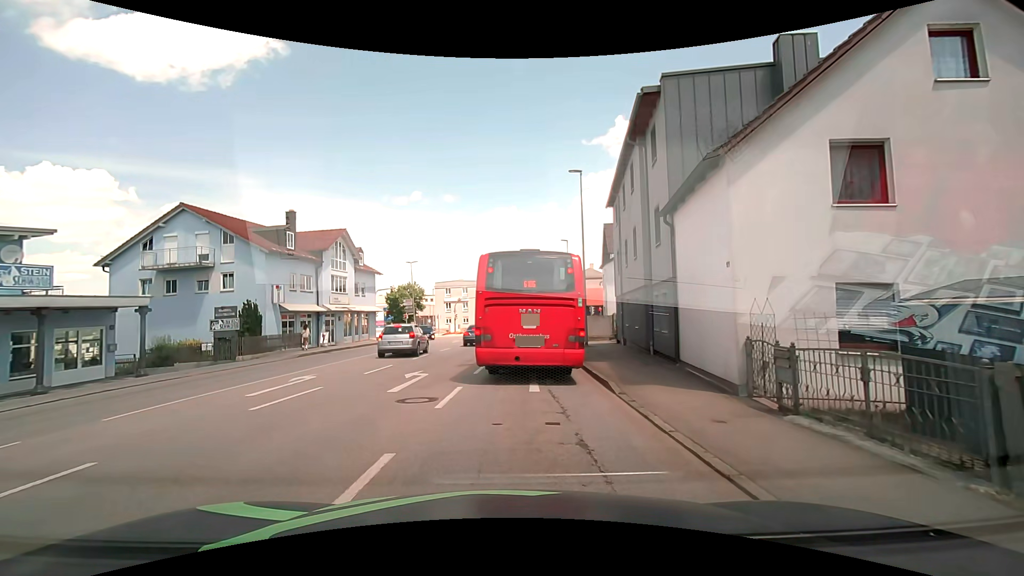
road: tertiary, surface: asphalt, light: Day
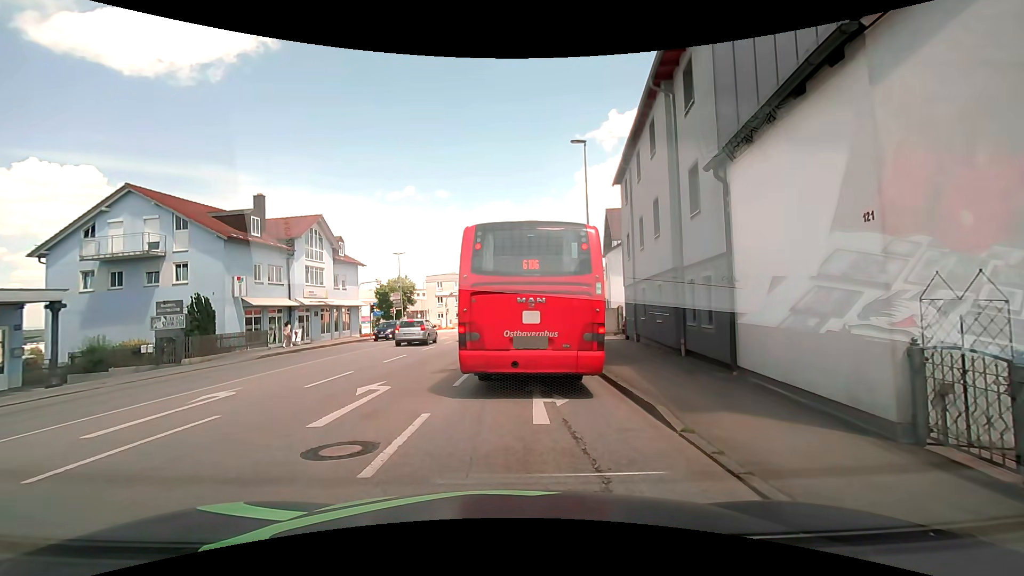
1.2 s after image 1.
(0.0, +3.7) m; +1°
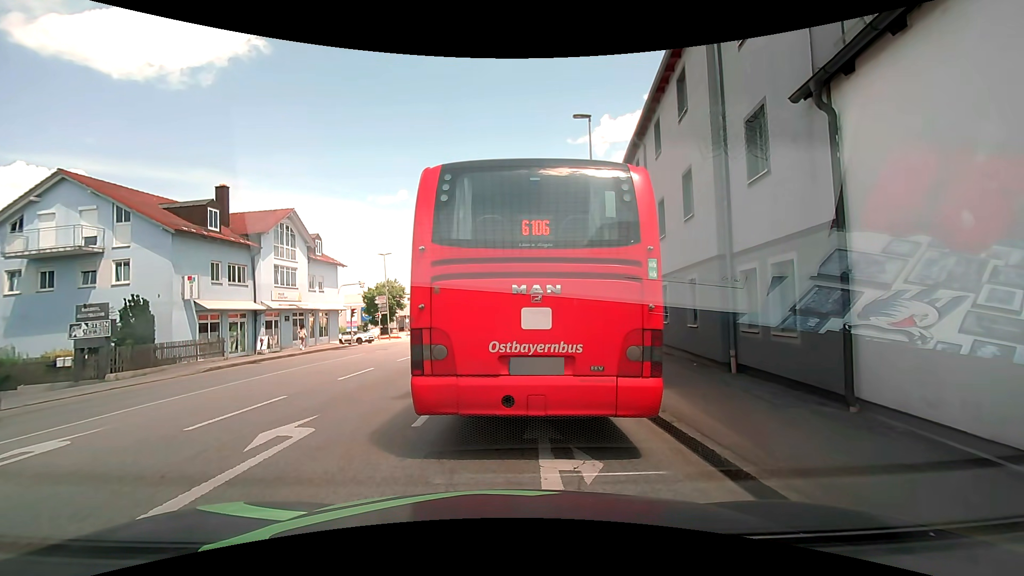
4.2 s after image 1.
(0.0, +3.5) m; +1°
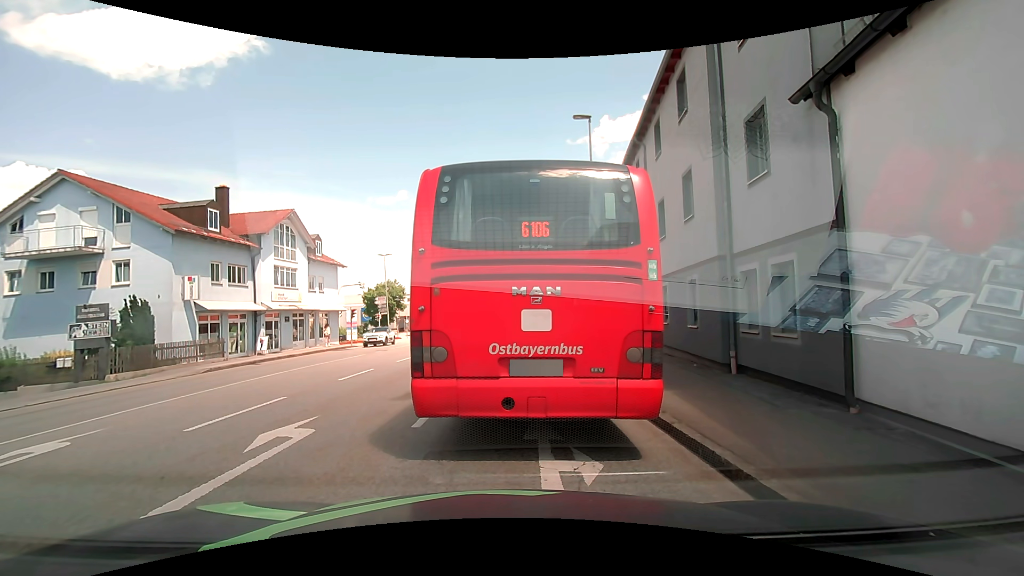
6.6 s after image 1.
(0.0, +0.1) m; 0°
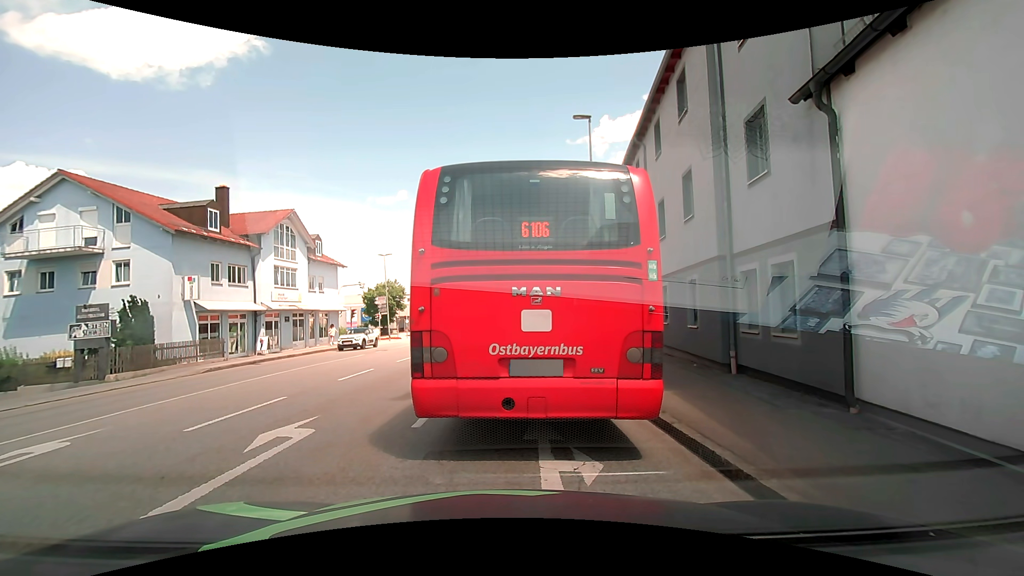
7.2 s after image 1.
(0.0, 0.0) m; 0°
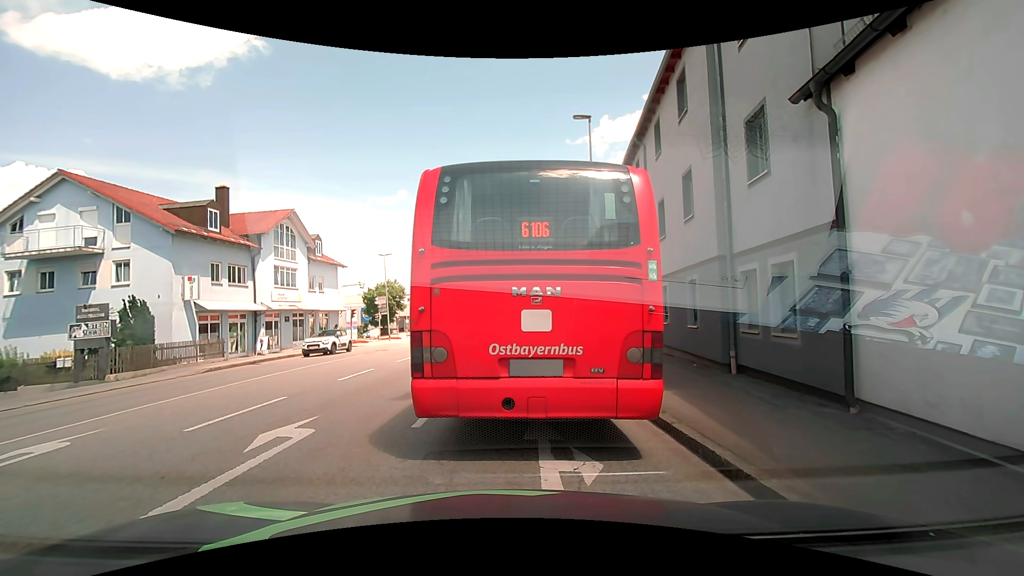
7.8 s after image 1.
(0.0, 0.0) m; 0°
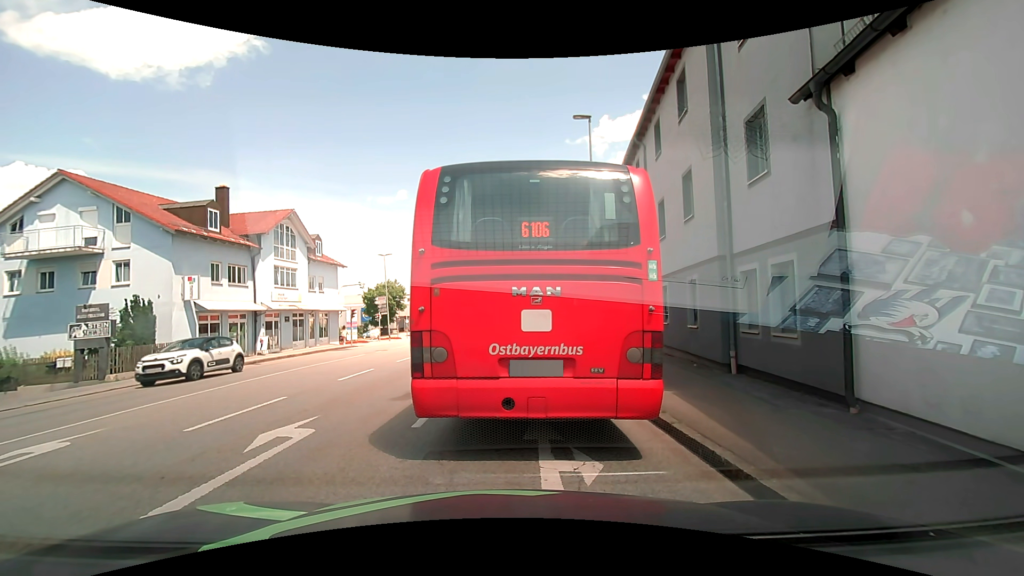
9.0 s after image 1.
(0.0, 0.0) m; 0°
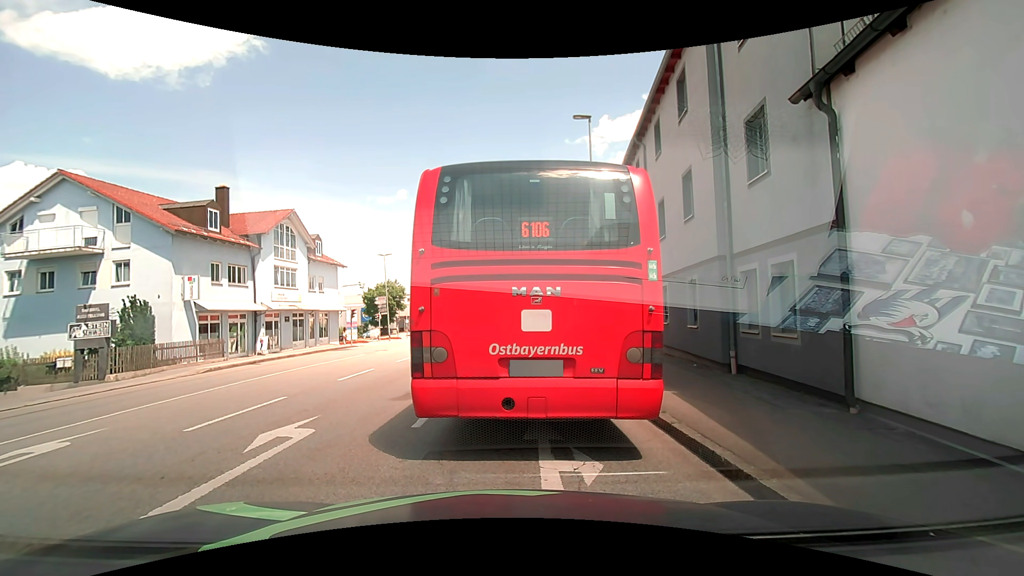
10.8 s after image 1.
(0.0, 0.0) m; 0°
(0, +10) (+1, +20) (+1, +30) (+1, +40) (+2, +50) (+2, +60) (+3, +70) (+4, +80) (+5, +90) (+5, +100) m
